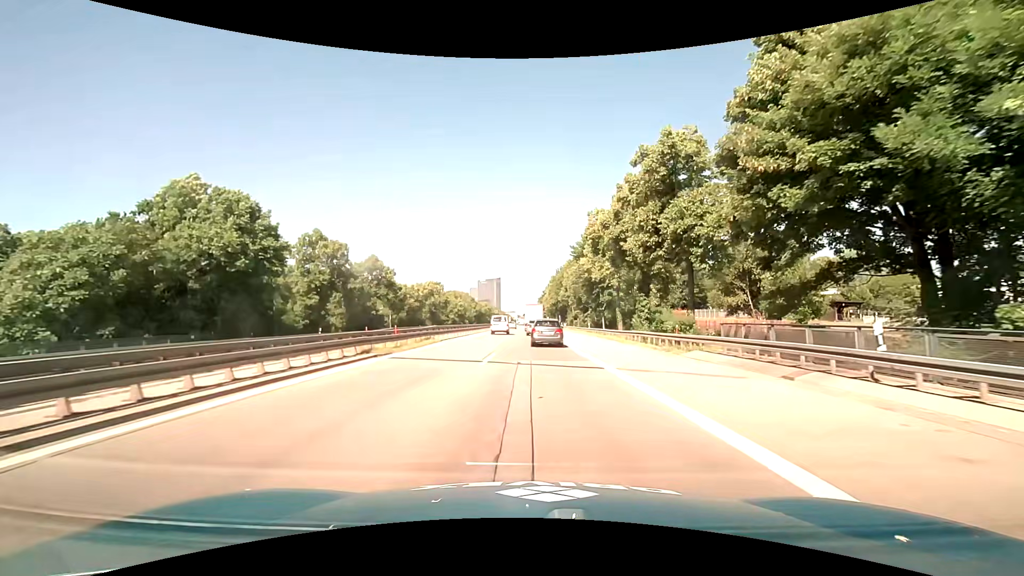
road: motorway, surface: asphalt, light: Day
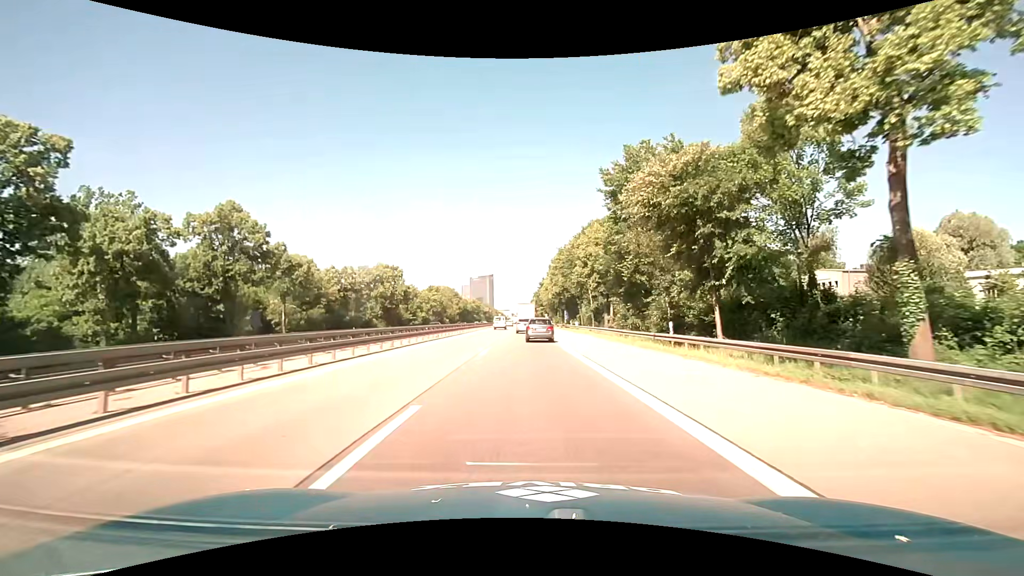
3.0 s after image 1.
(+0.4, +36.9) m; +1°
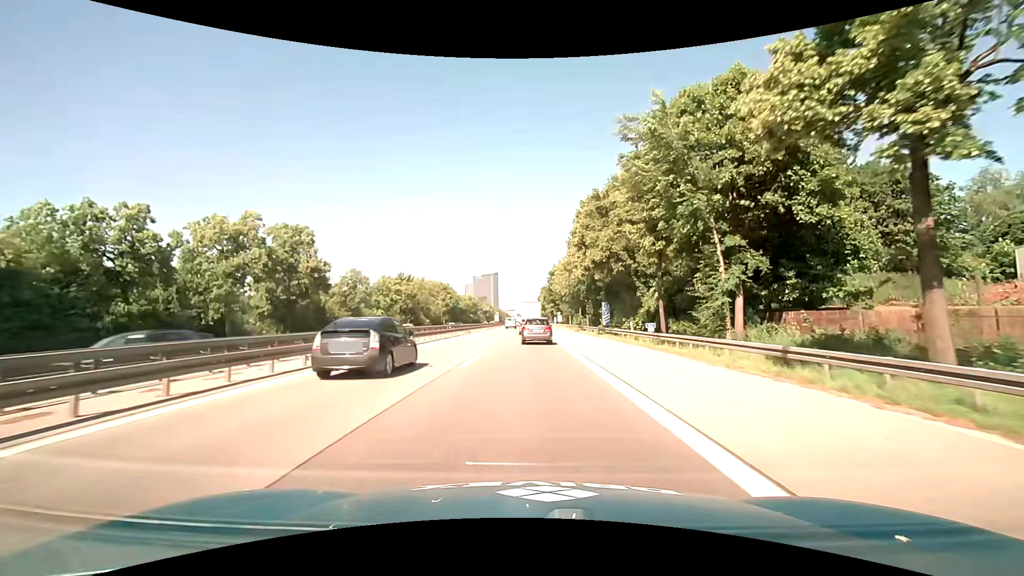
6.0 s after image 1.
(-0.4, +40.8) m; -2°
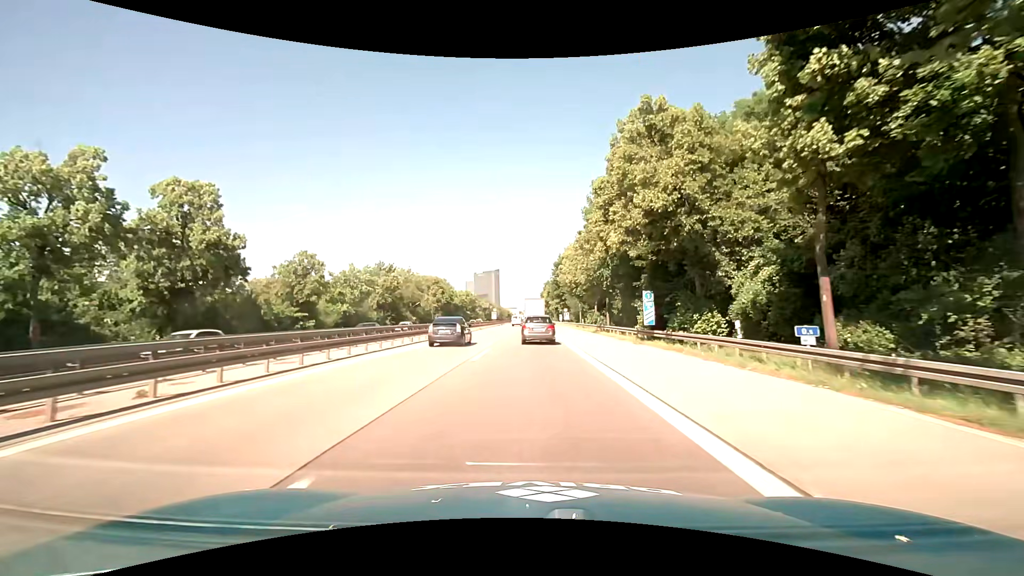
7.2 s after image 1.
(+0.1, +16.5) m; +1°
